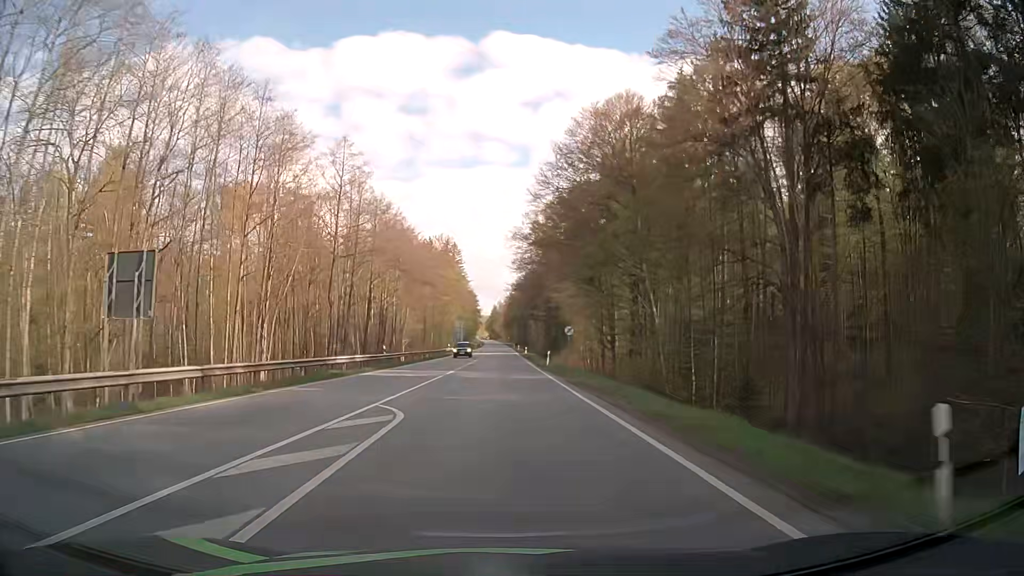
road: secondary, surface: asphalt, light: Day
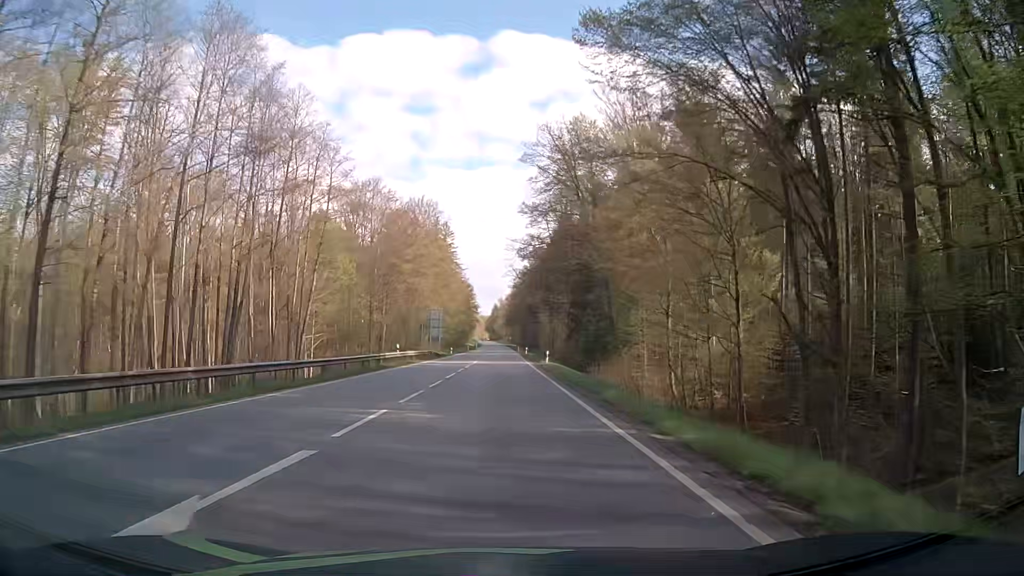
(+0.1, +45.6) m; 0°
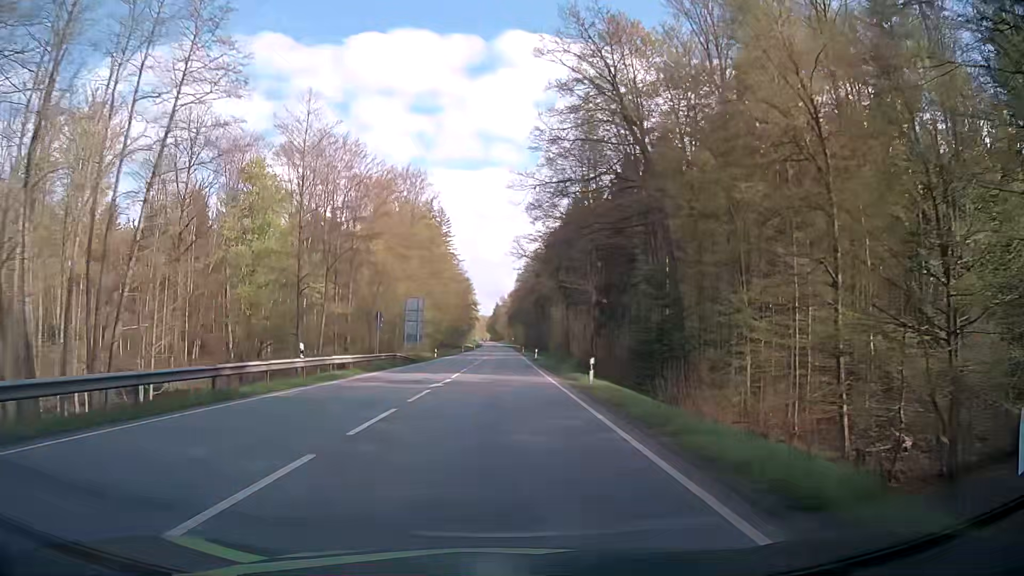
(0.0, +23.8) m; 0°
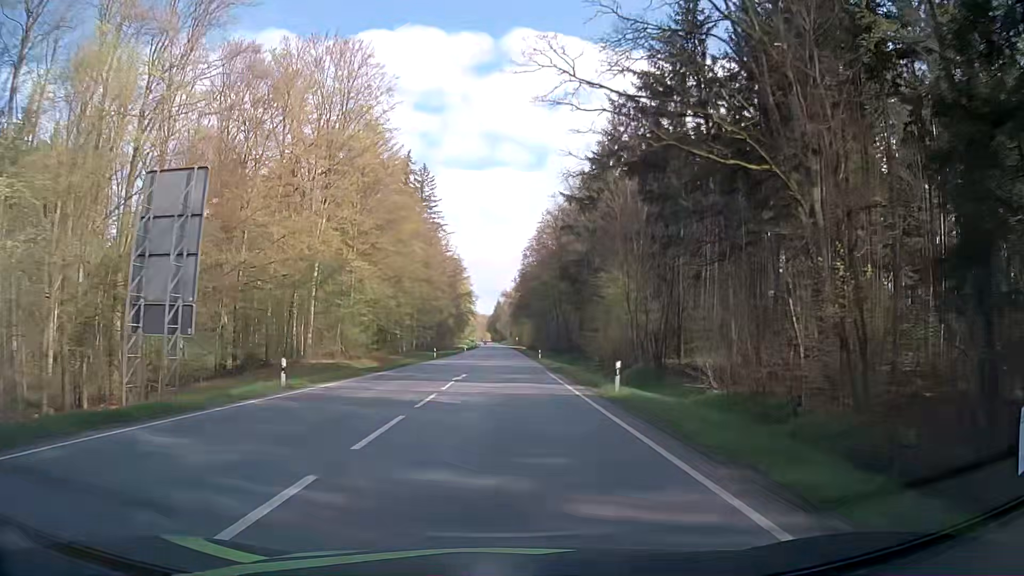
(-0.4, +49.5) m; -1°
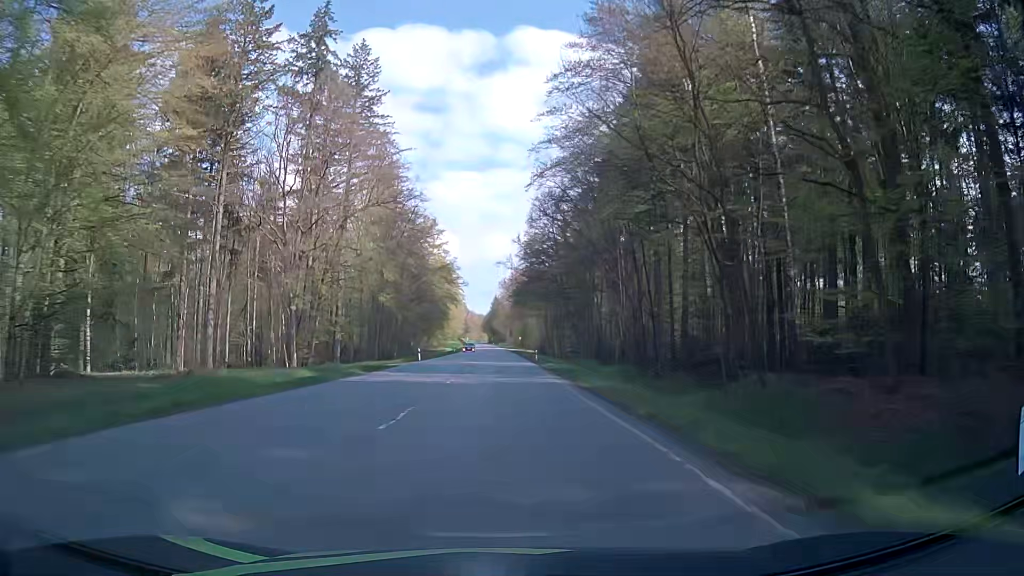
(+0.3, +64.7) m; 0°
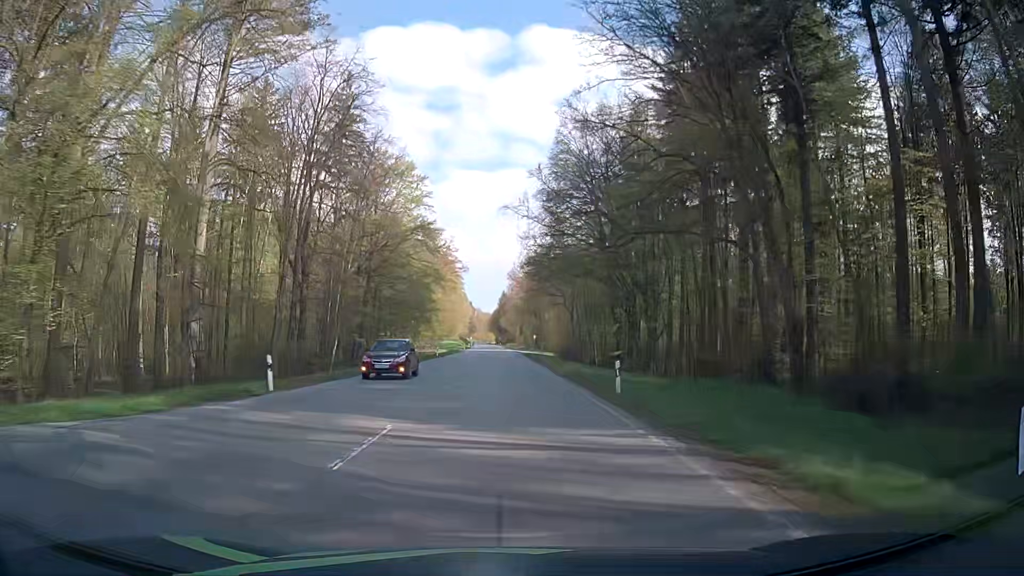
(-0.4, +40.0) m; -1°
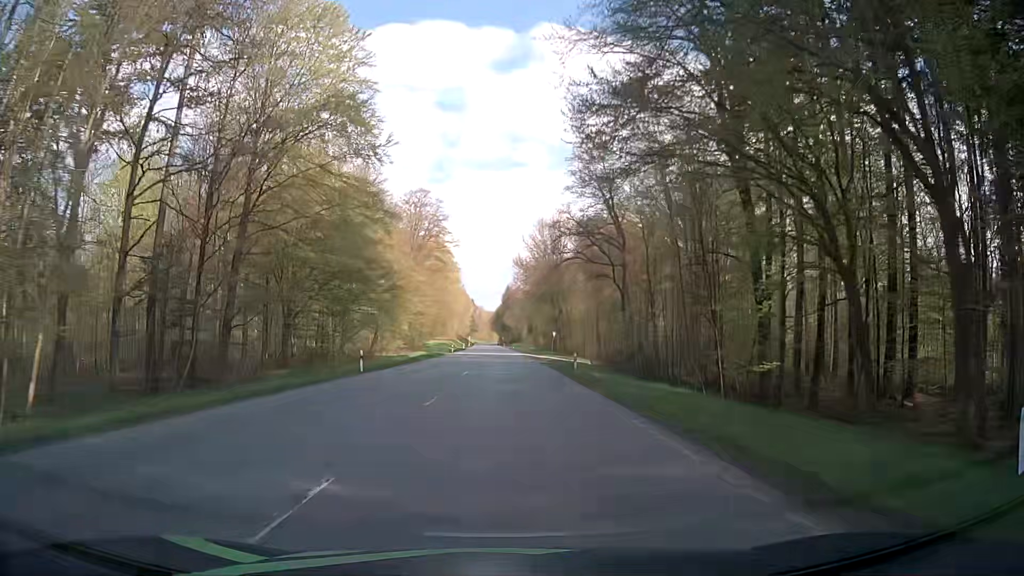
(-0.2, +40.8) m; 0°
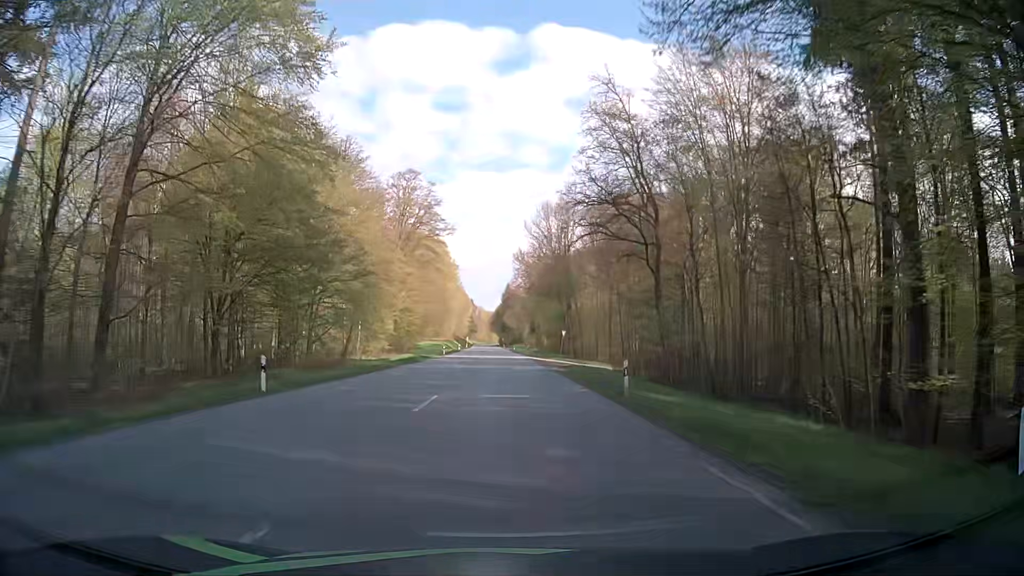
(0.0, +13.8) m; 0°
(0, +10) (0, +20) (0, +30) (0, +40) (0, +50) (0, +60) (0, +70) (-1, +80) (-1, +90) (-1, +100) m
